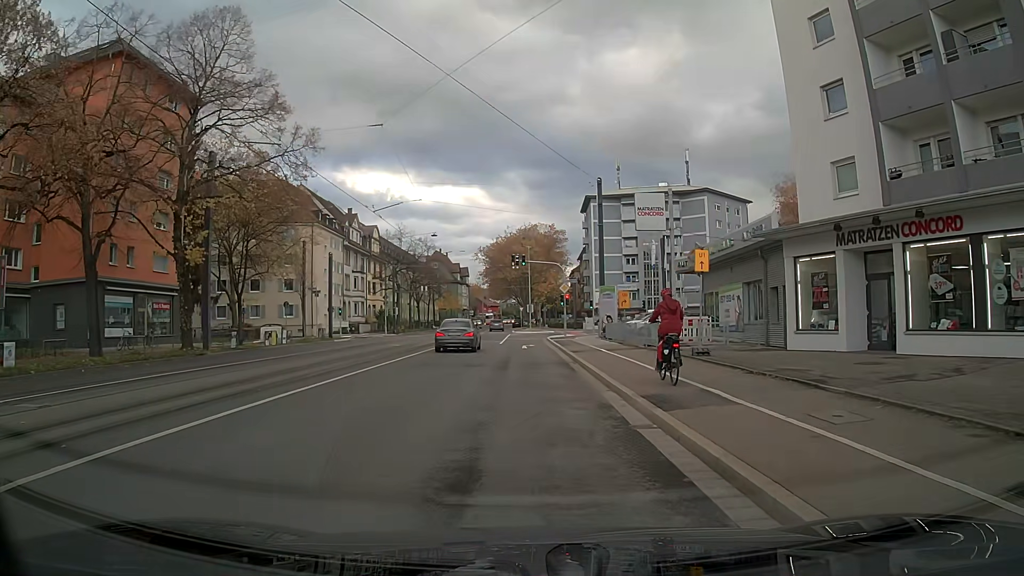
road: primary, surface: asphalt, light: Day
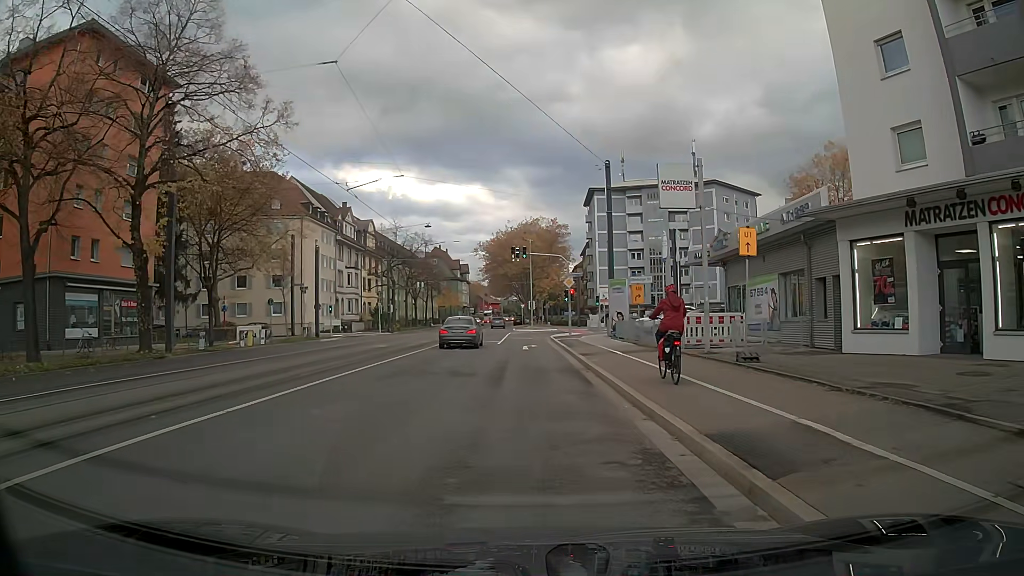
(0.0, +4.1) m; 0°
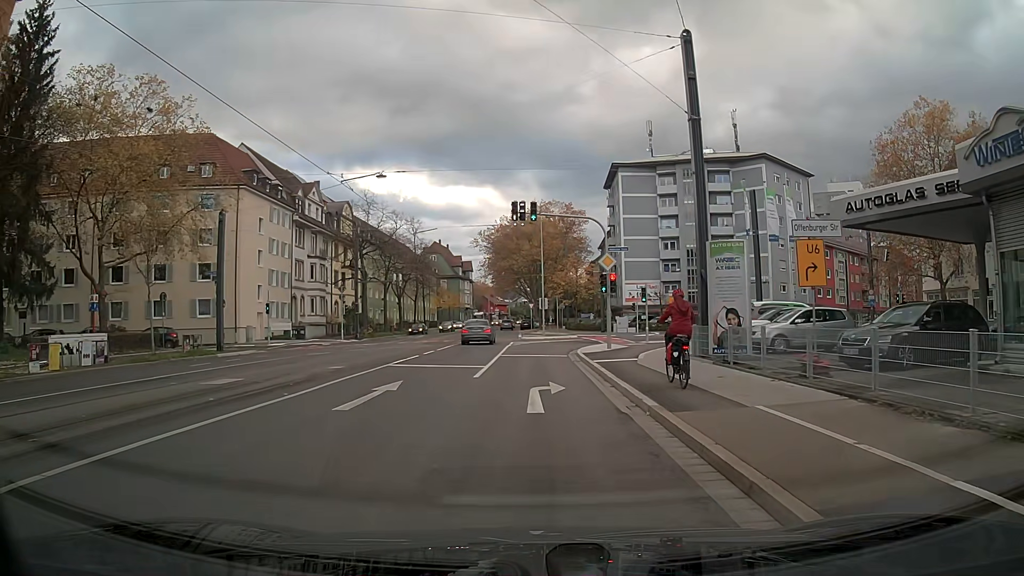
(0.0, +19.0) m; 0°
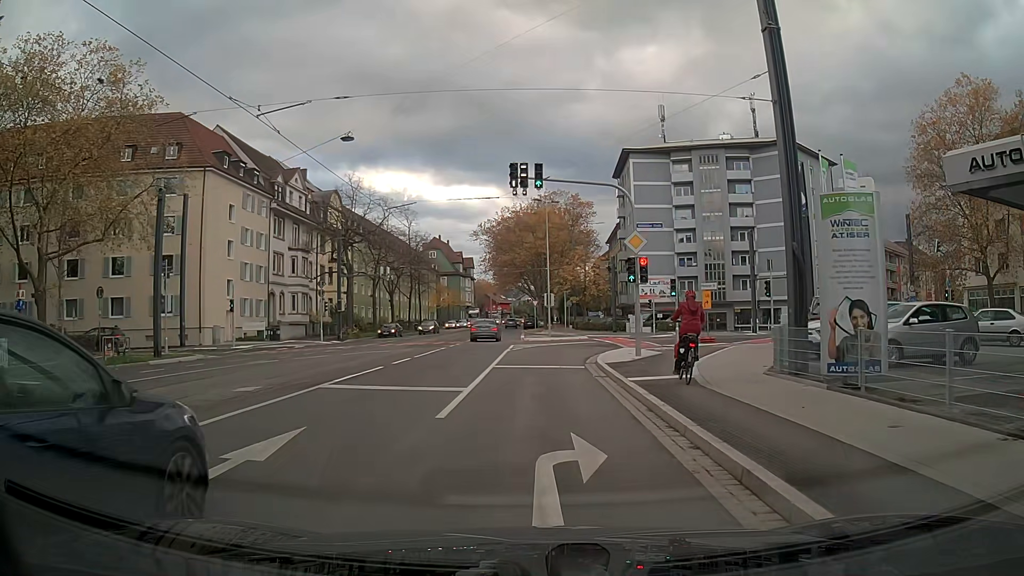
(0.0, +6.9) m; 0°
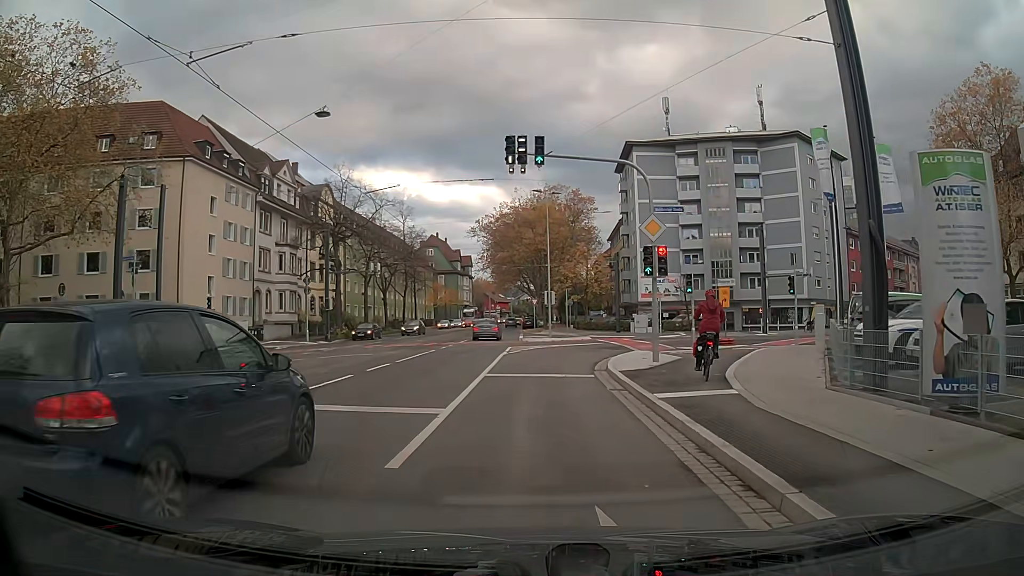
(0.0, +3.2) m; 0°
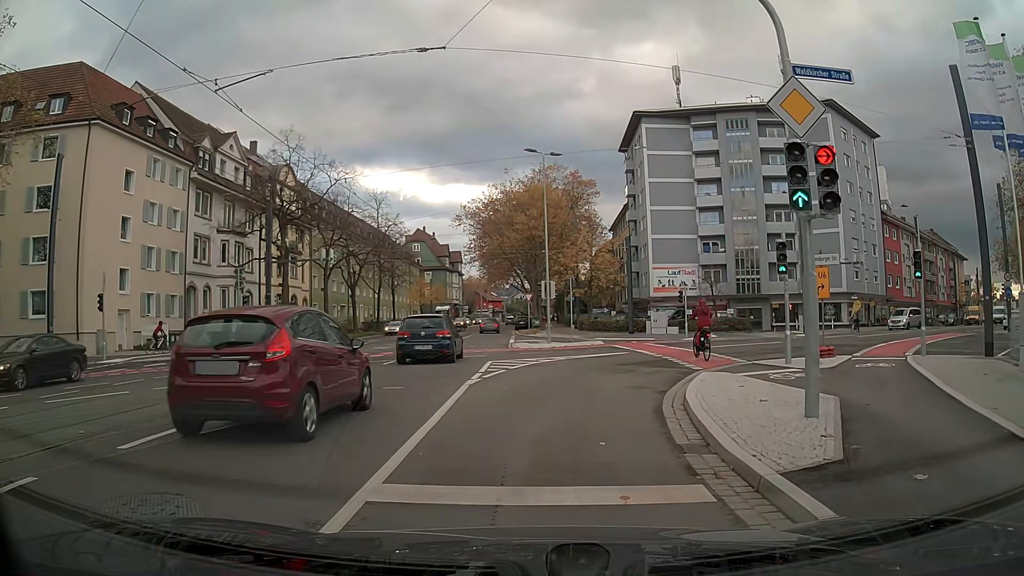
(0.0, +10.6) m; 0°
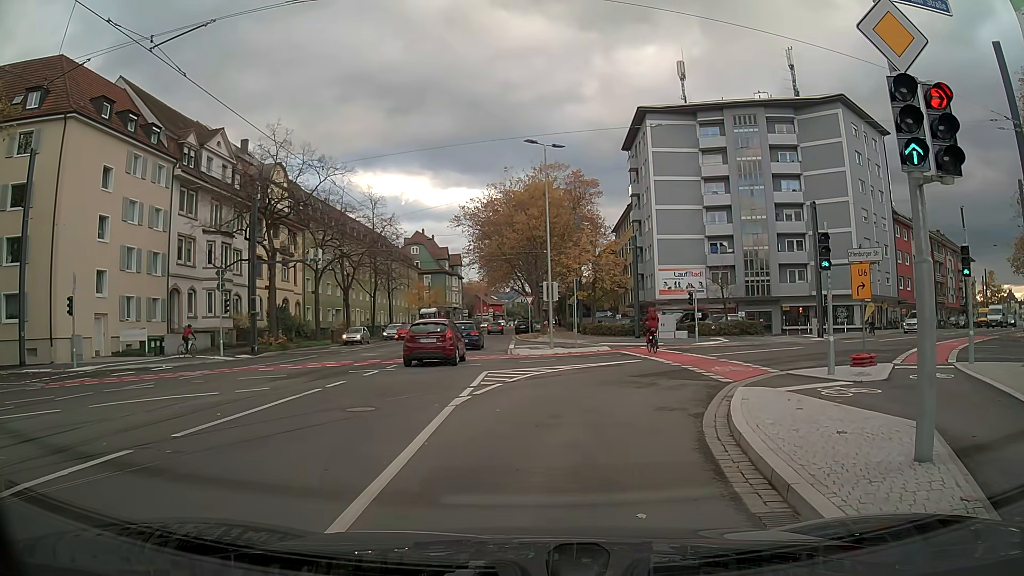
(0.0, +2.4) m; 0°
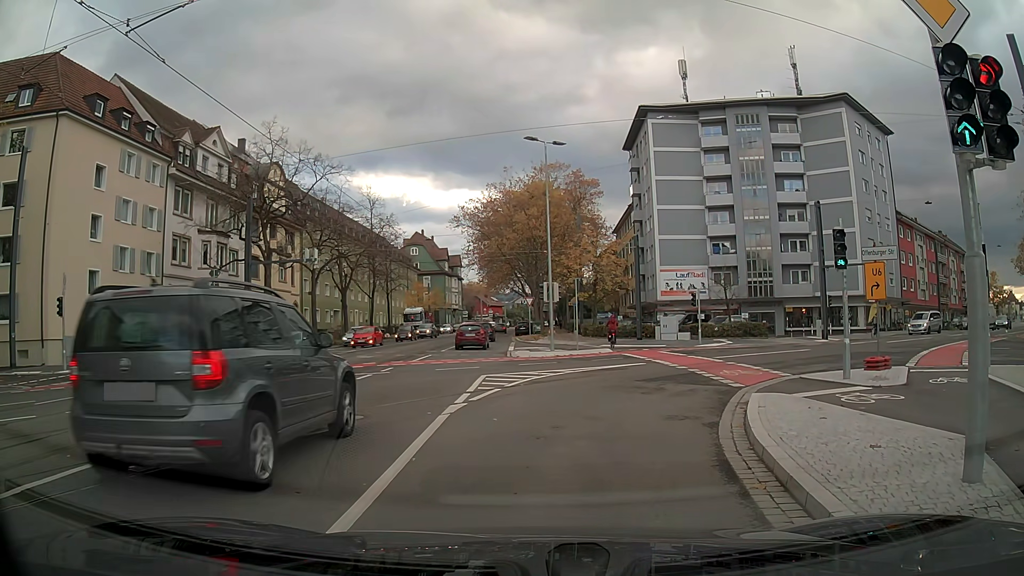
(0.0, +0.8) m; 0°
(+1, +10) (+6, +18) (+13, +25) (+21, +31) (+29, +37) (+37, +44) (+45, +50) (+53, +56) (+60, +62) (+68, +69) m
